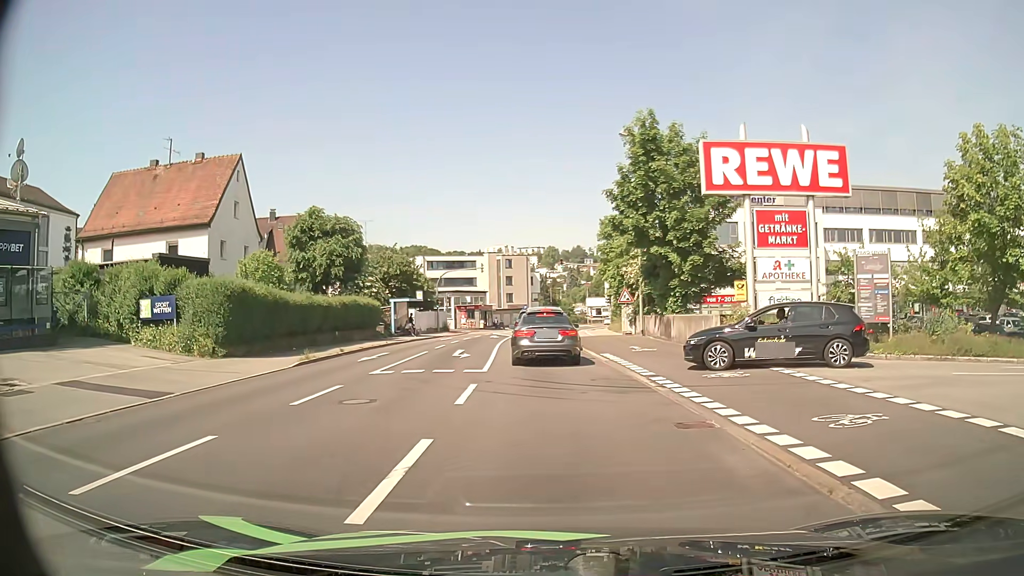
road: tertiary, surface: asphalt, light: Day
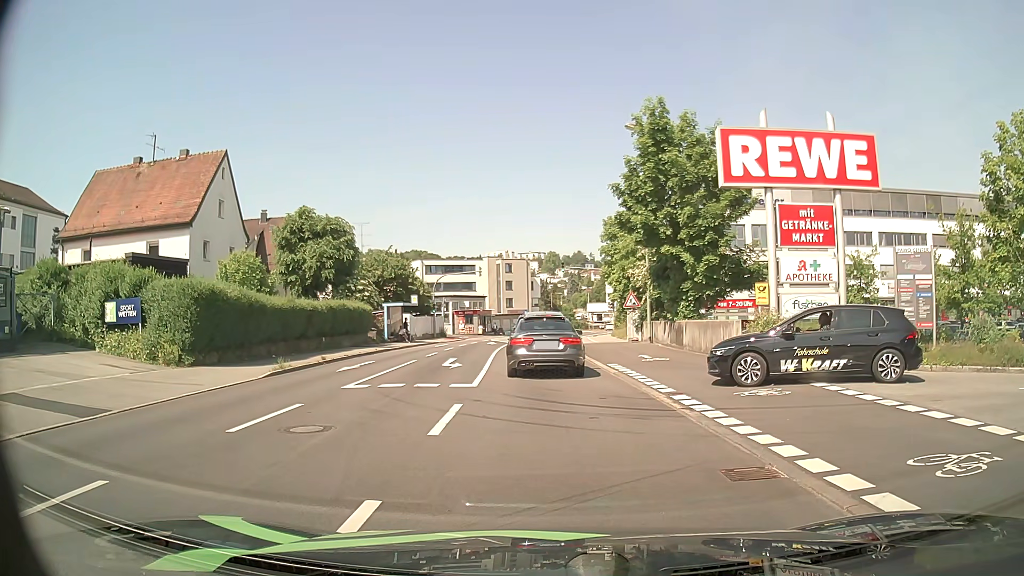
(0.0, +2.1) m; 0°
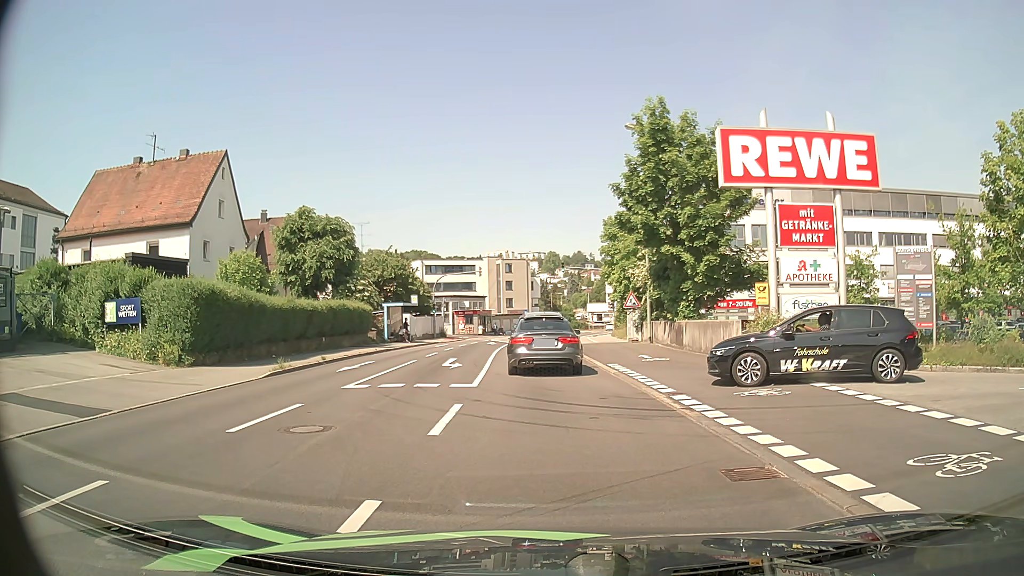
(0.0, 0.0) m; 0°
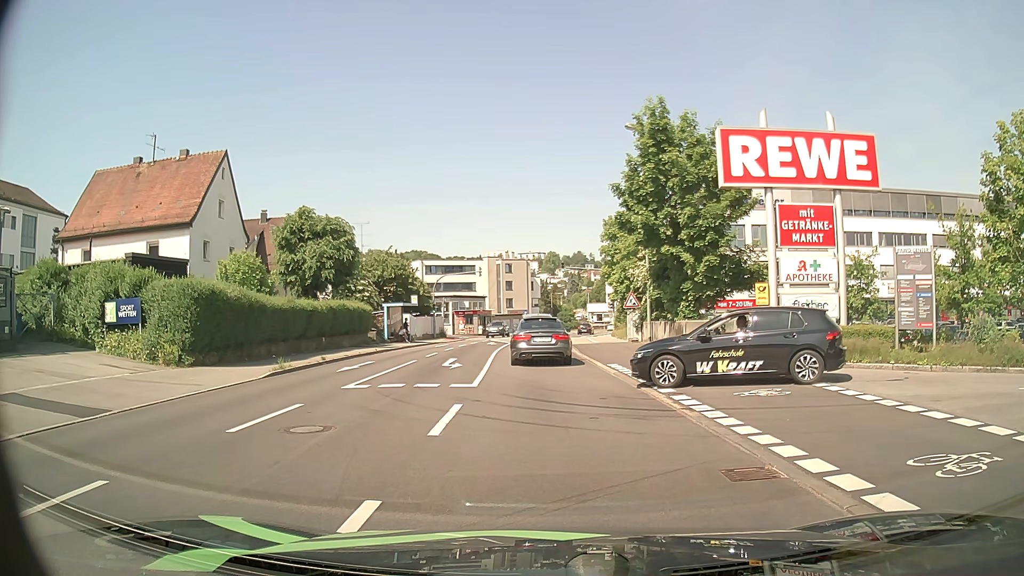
(0.0, 0.0) m; 0°
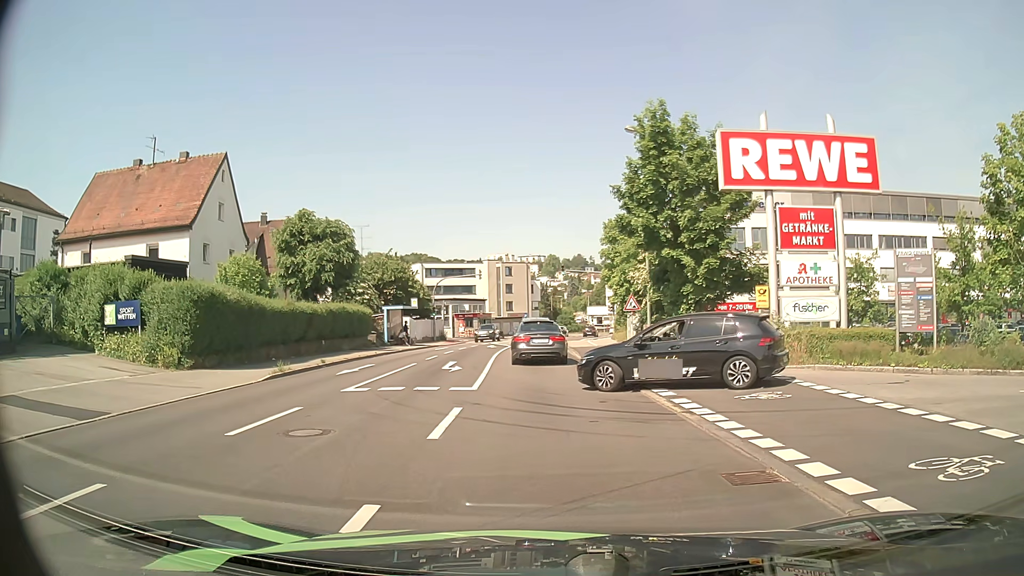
(0.0, 0.0) m; 0°
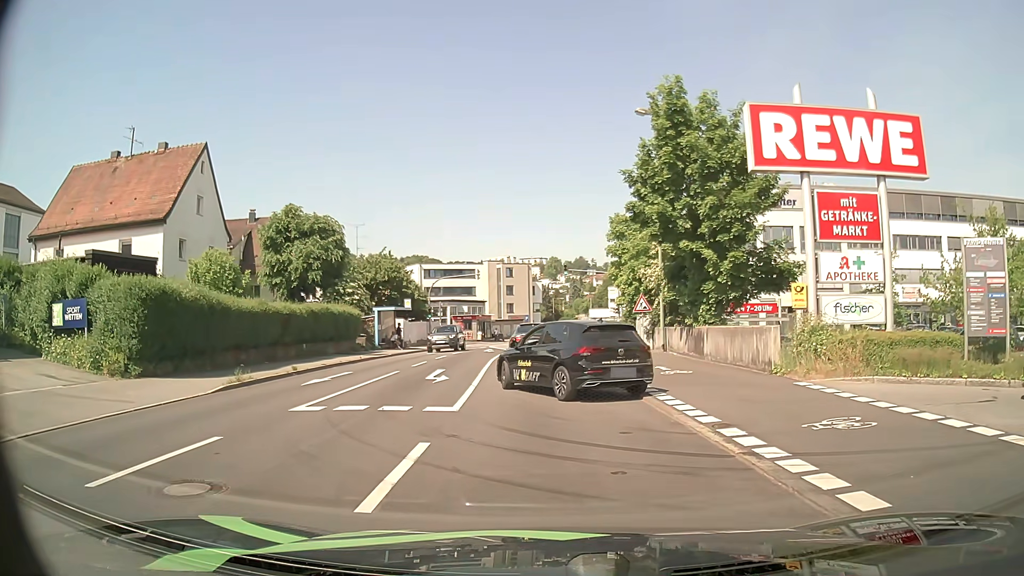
(0.0, +3.4) m; 0°
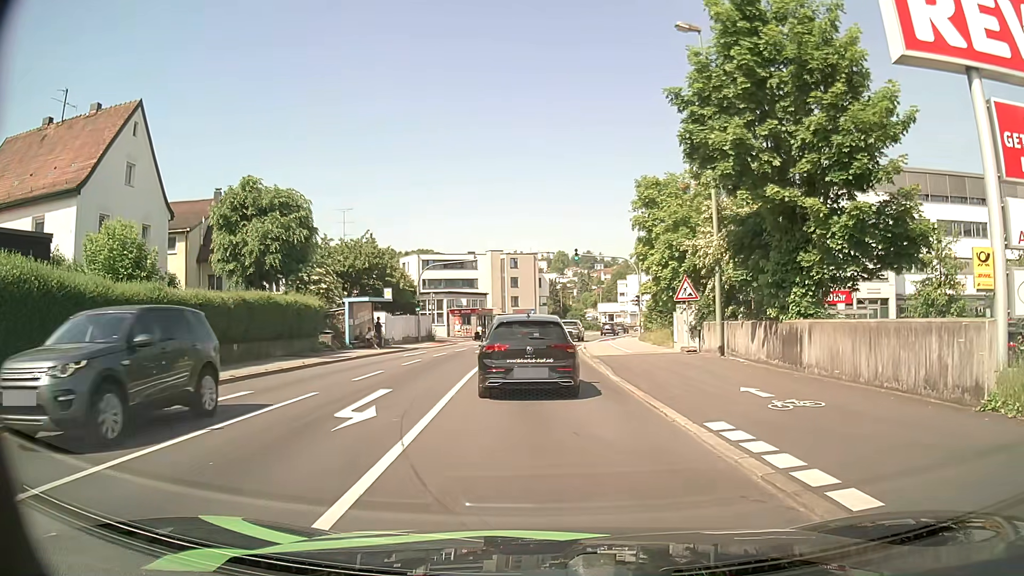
(-0.2, +8.3) m; -1°
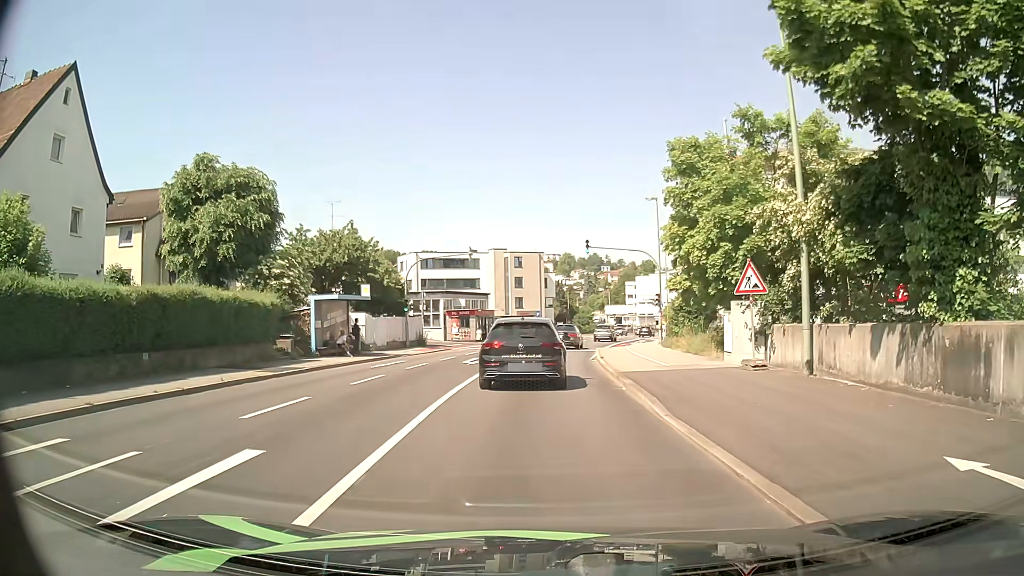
(0.0, +6.6) m; 0°
(0, +10) (0, +20) (0, +30) (0, +40) (0, +50) (0, +60) (+1, +70) (+3, +80) (+5, +89) (+8, +99) m
